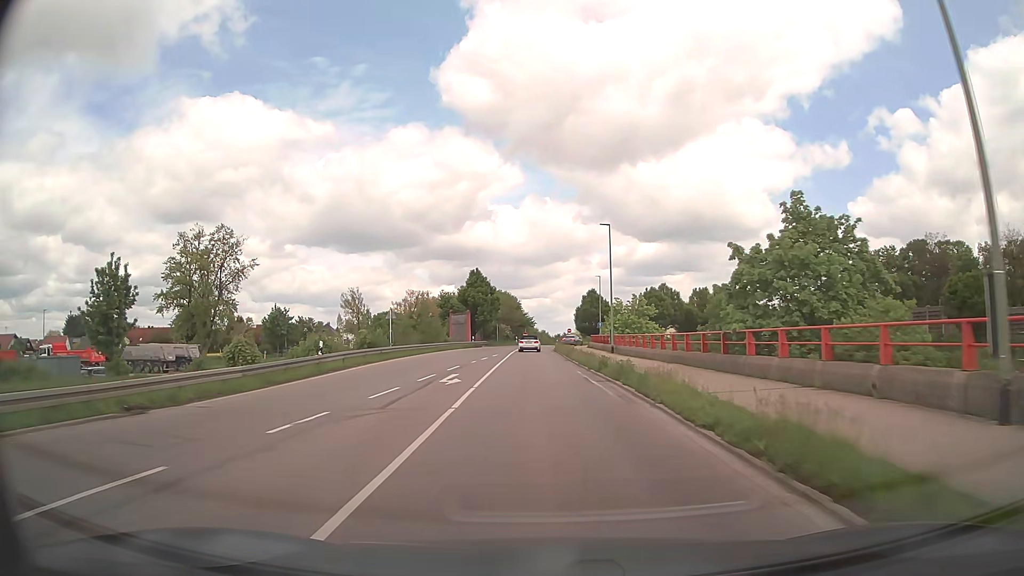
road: secondary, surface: asphalt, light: Day
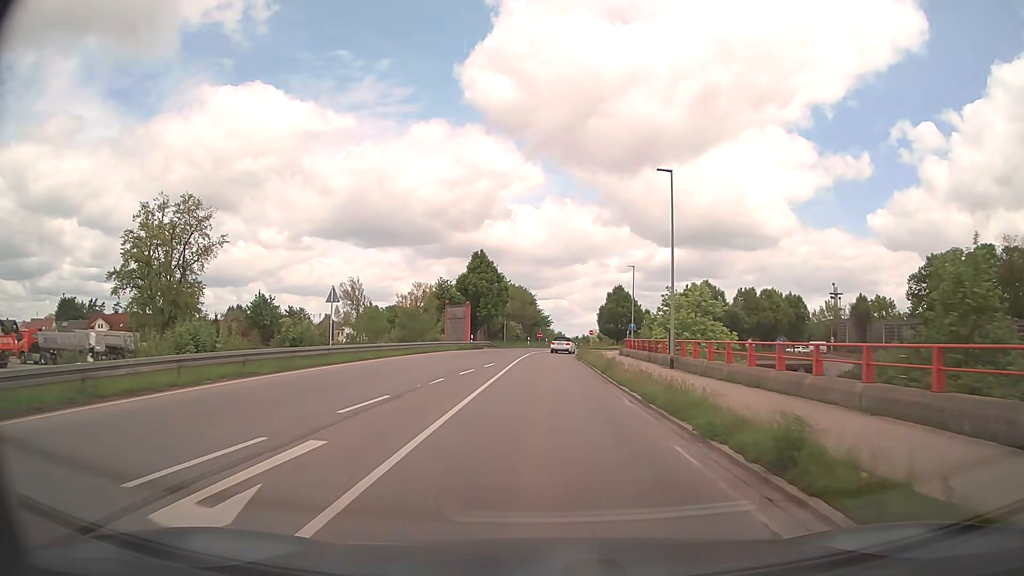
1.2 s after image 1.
(-0.3, +16.5) m; -2°
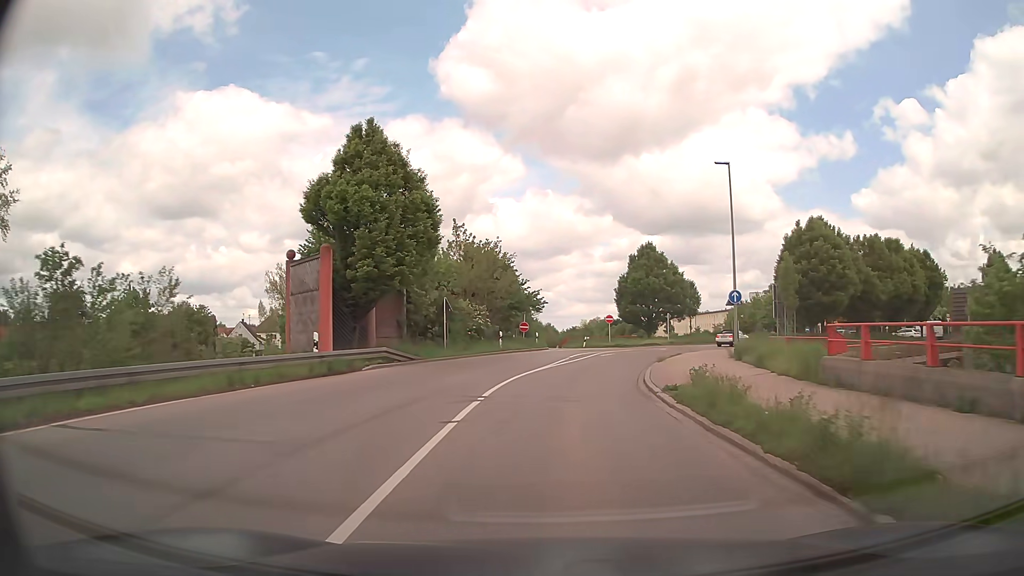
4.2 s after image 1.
(-0.1, +39.3) m; +1°
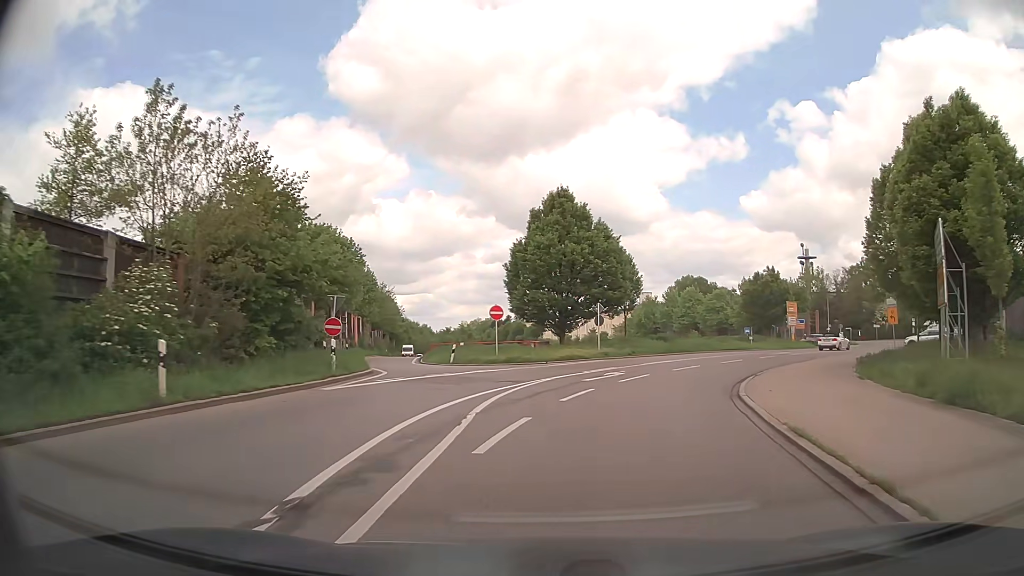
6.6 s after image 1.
(+1.9, +26.1) m; +10°
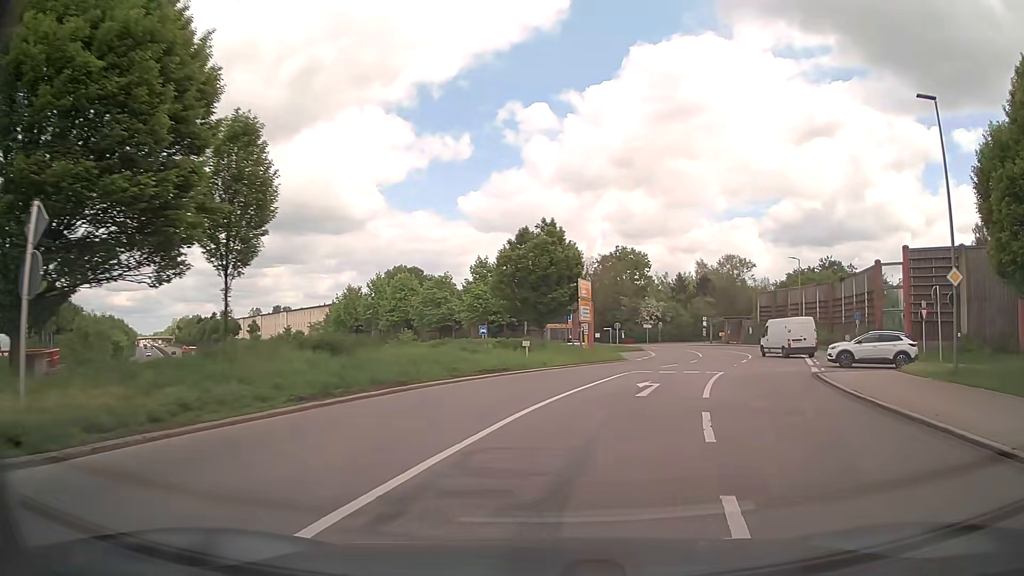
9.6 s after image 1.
(+5.3, +27.6) m; +24°
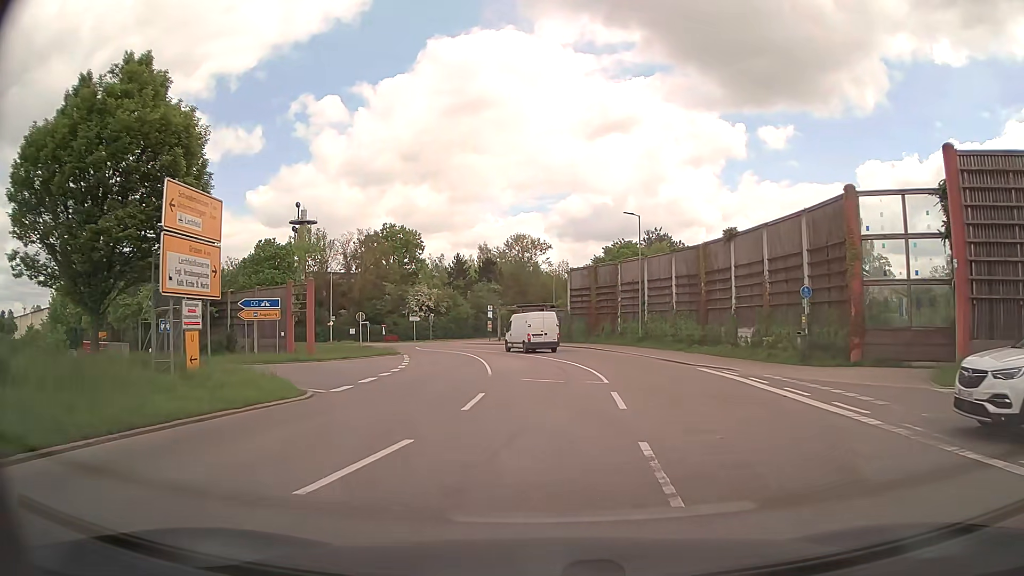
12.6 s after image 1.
(+4.9, +22.9) m; +19°
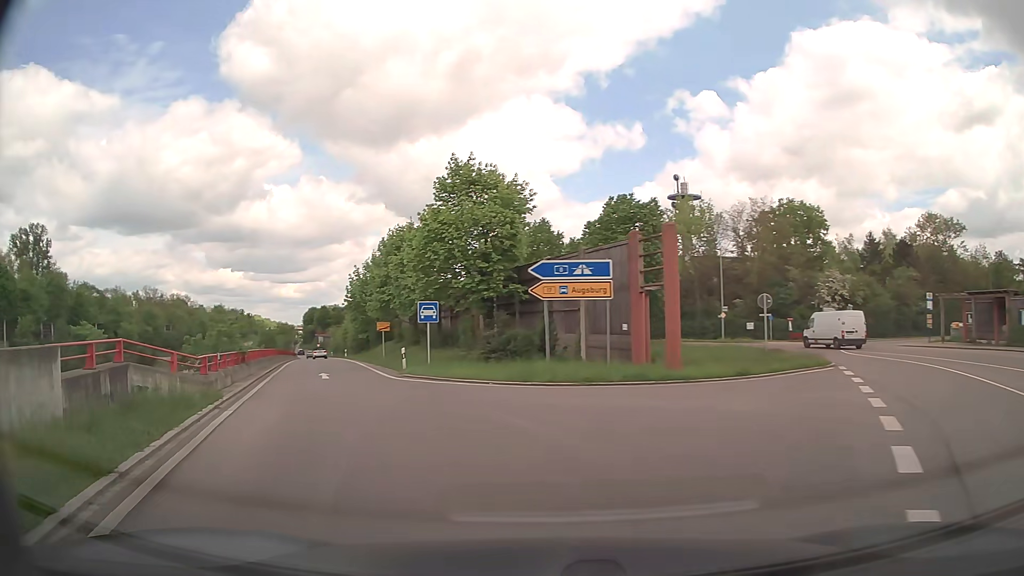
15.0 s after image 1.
(-4.2, +18.3) m; -35°
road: trunk_link
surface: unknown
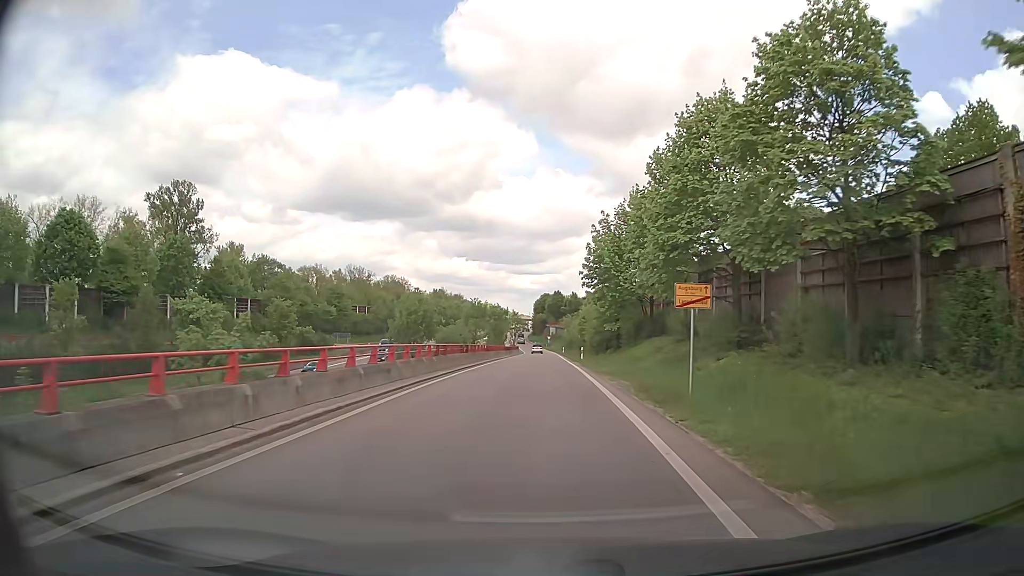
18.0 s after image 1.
(-7.8, +30.1) m; -19°
(0, +10) (0, +20) (0, +30) (0, +40) (0, +50) (0, +60) (0, +70) (0, +80) (0, +90) (0, +100) m
